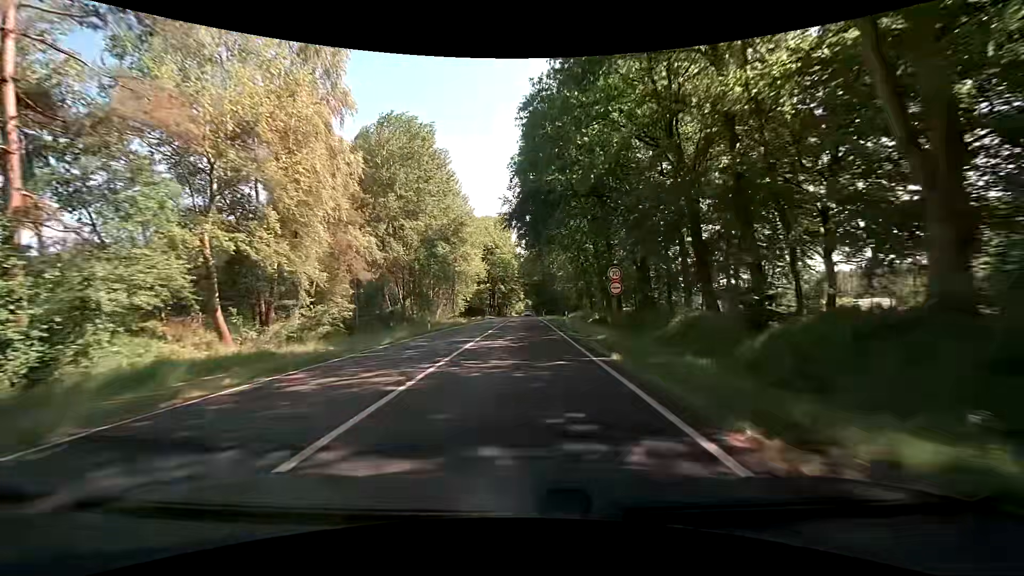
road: primary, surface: asphalt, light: Day
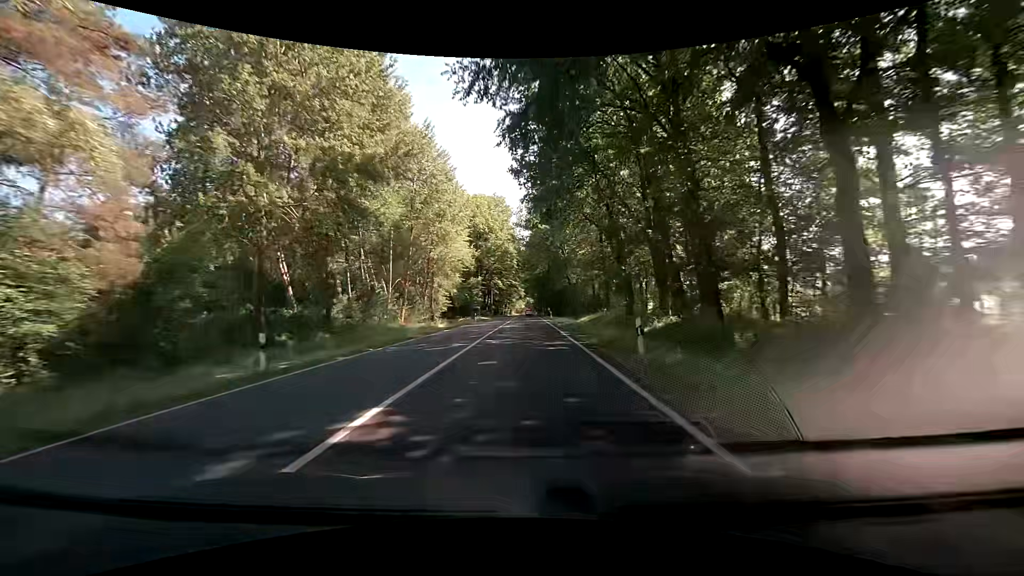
(-0.2, +22.0) m; 0°
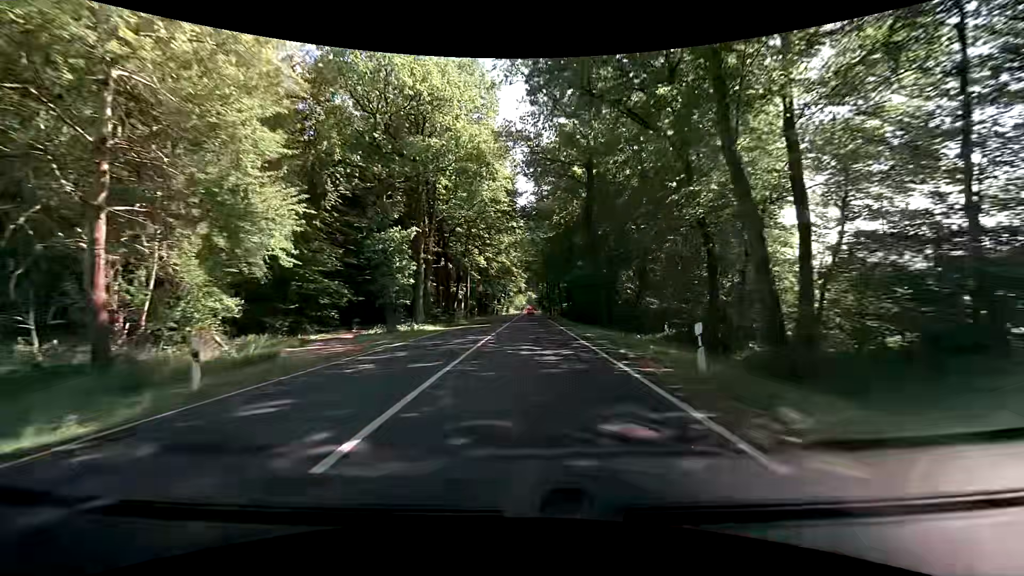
(0.0, +54.0) m; 0°
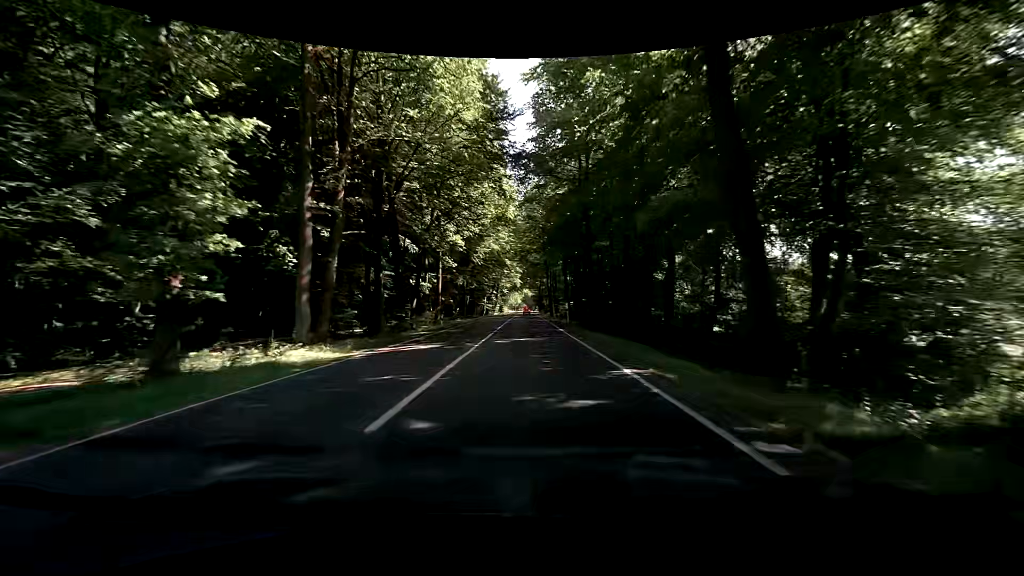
(+0.1, +21.6) m; +1°
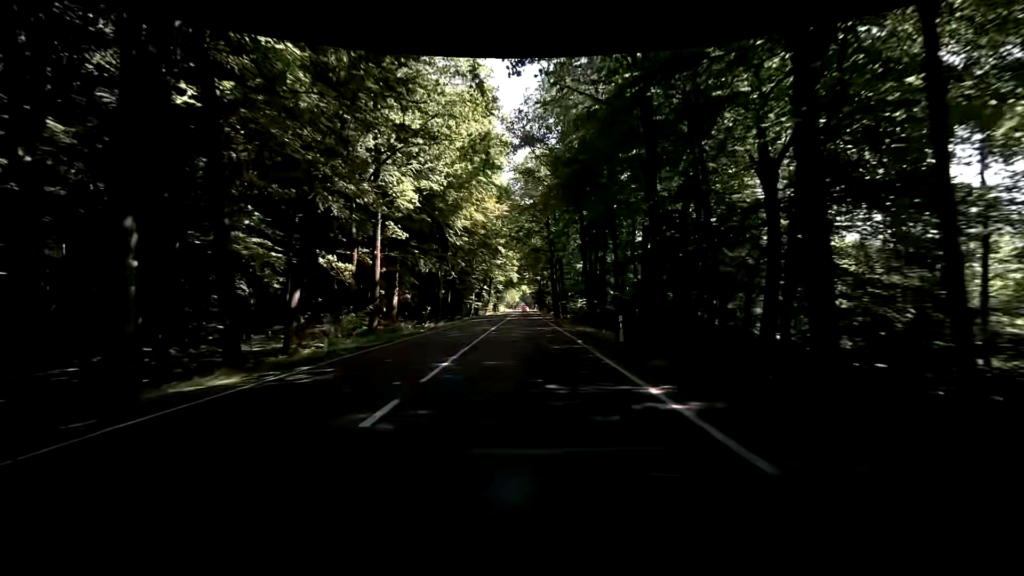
(-0.1, +21.8) m; 0°
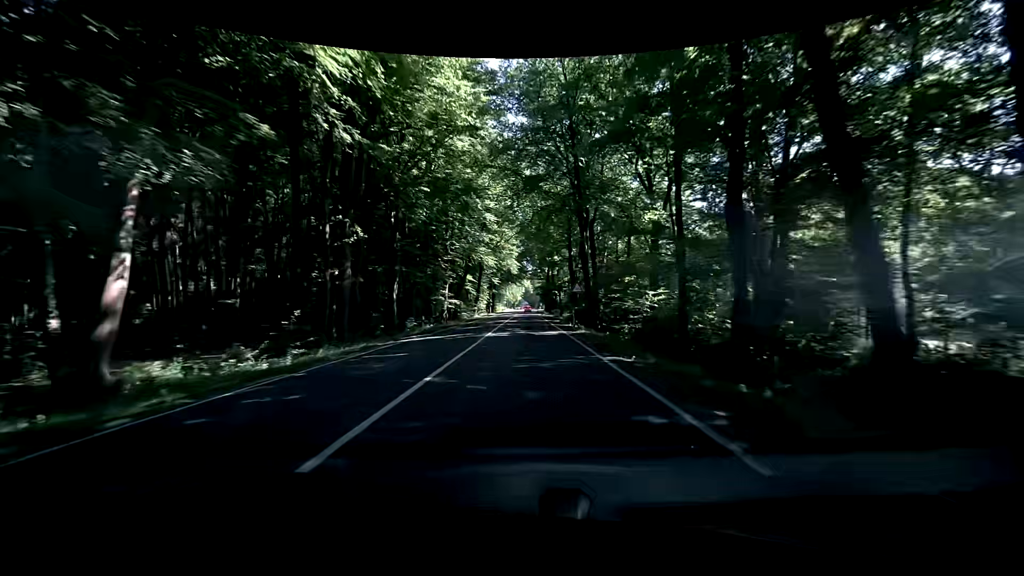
(+0.2, +32.6) m; +1°
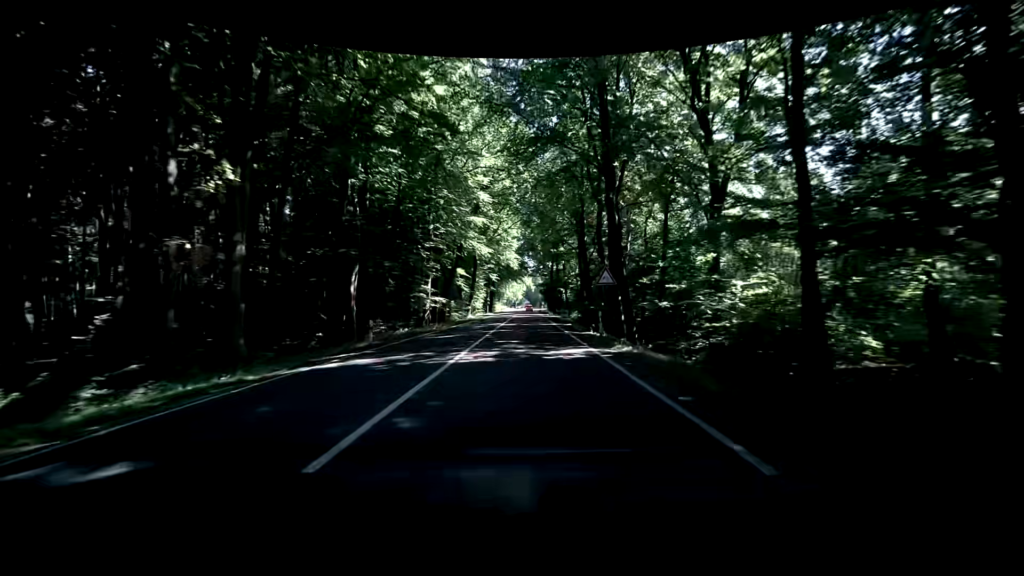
(-0.1, +10.8) m; 0°
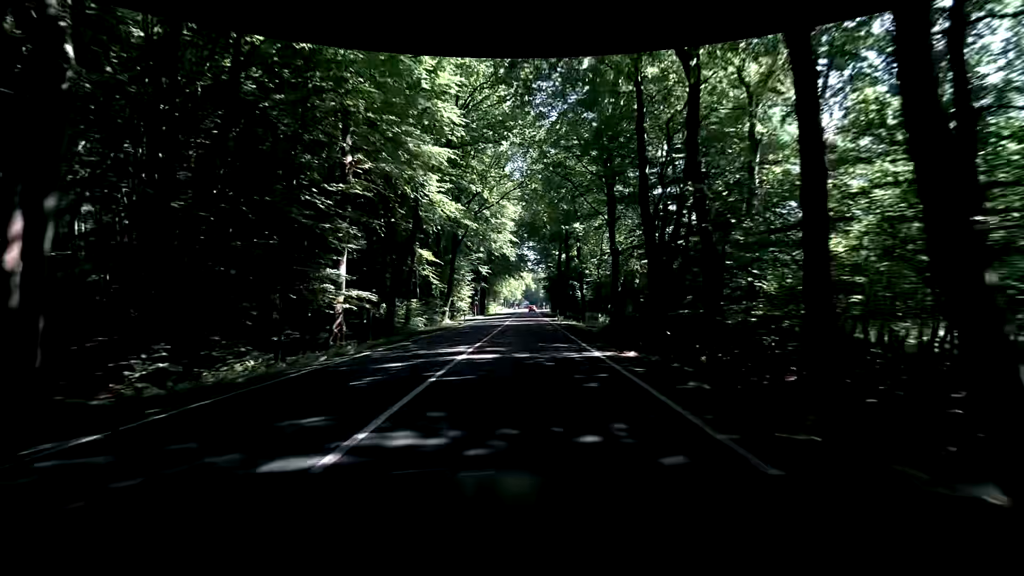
(0.0, +21.5) m; -1°
(0, +10) (0, +20) (0, +30) (0, +40) (+1, +50) (+1, +60) (+1, +70) (+1, +80) (+1, +90) (+2, +100) m
